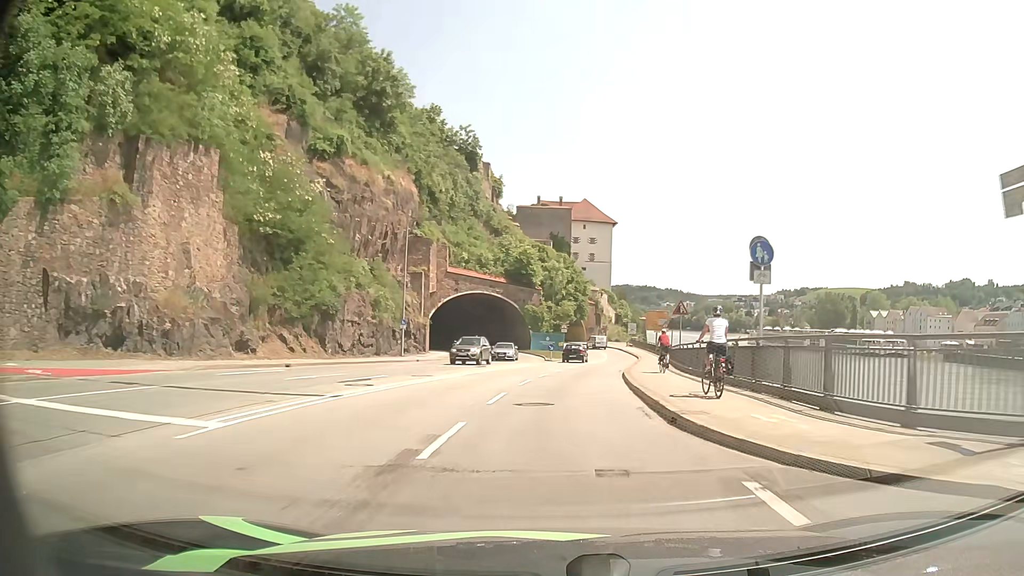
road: primary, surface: asphalt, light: Day
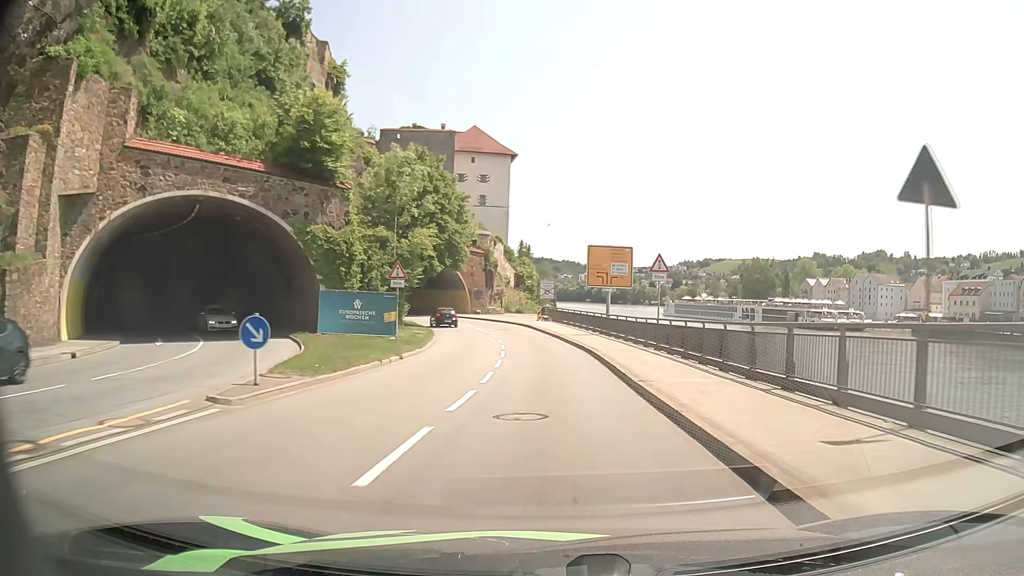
(+3.5, +42.8) m; +9°
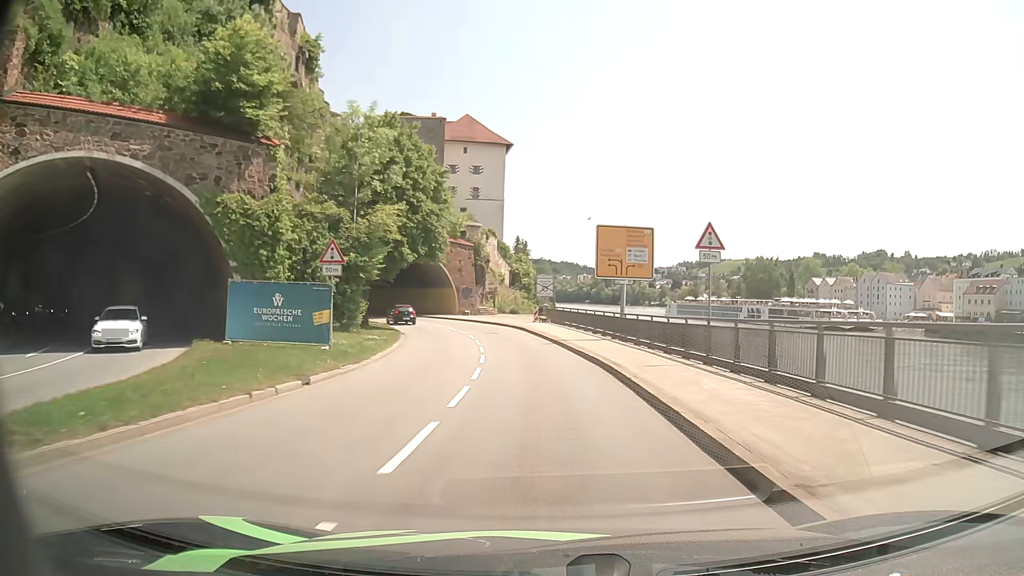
(0.0, +8.7) m; 0°
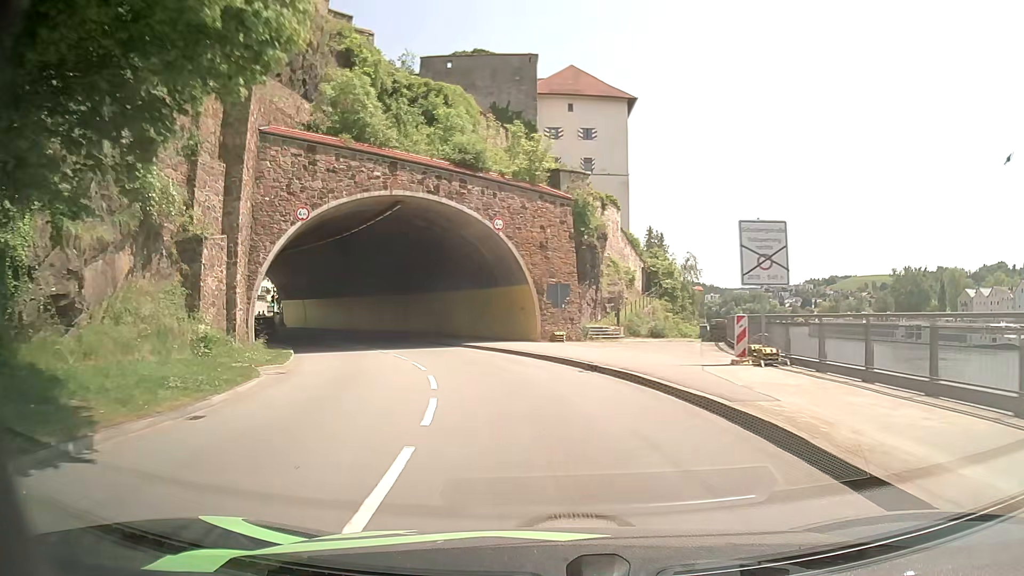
(-2.3, +33.6) m; -10°
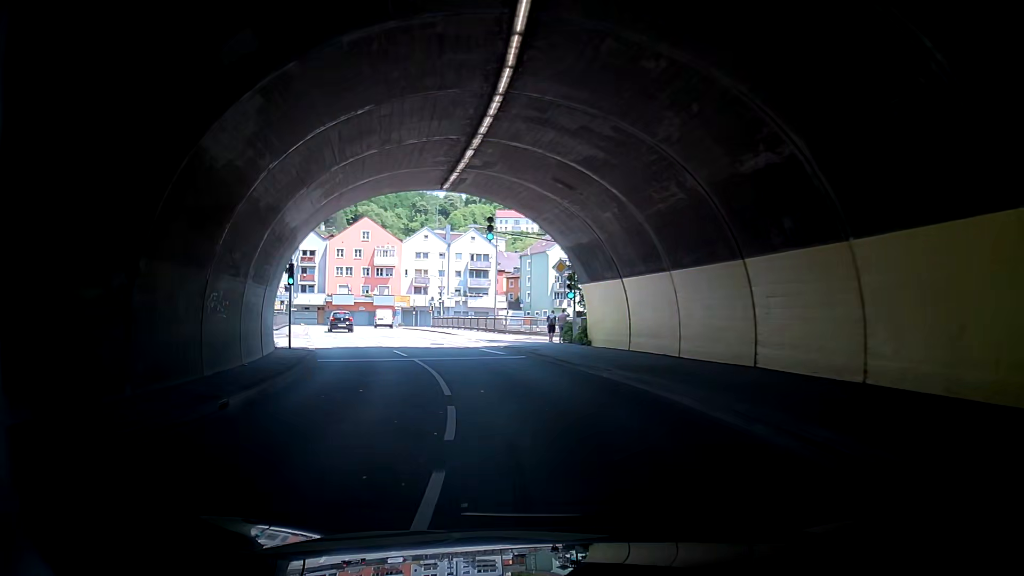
(-10.4, +35.5) m; -31°
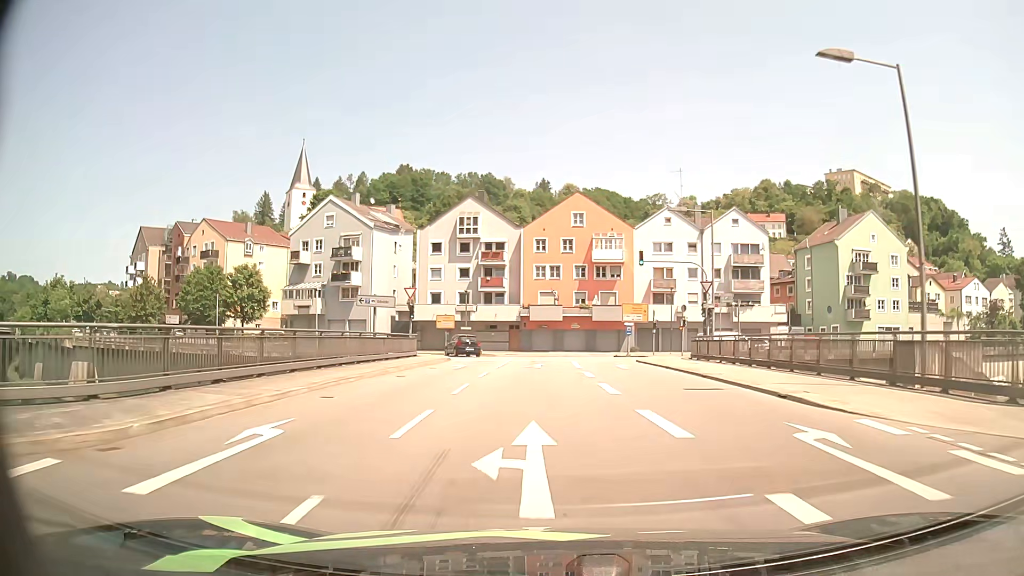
(-4.9, +33.6) m; -23°
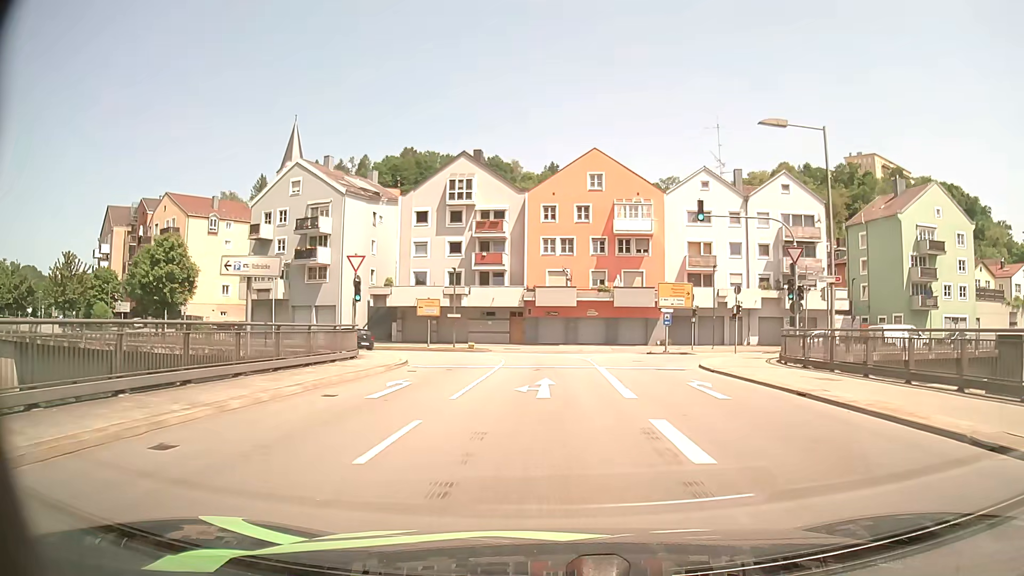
(-0.3, +13.8) m; -2°
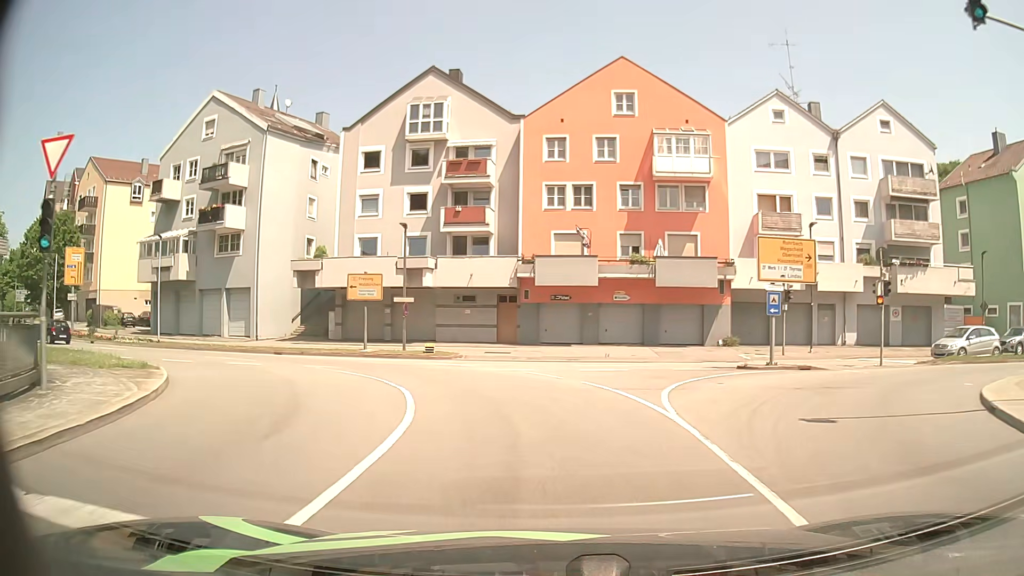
(+0.1, +19.0) m; 0°
(-1, +10) (-5, +19) (-11, +26) (-20, +31) (-30, +34) (-39, +38) (-48, +42) (-57, +47) (-65, +53) (-72, +60) m
